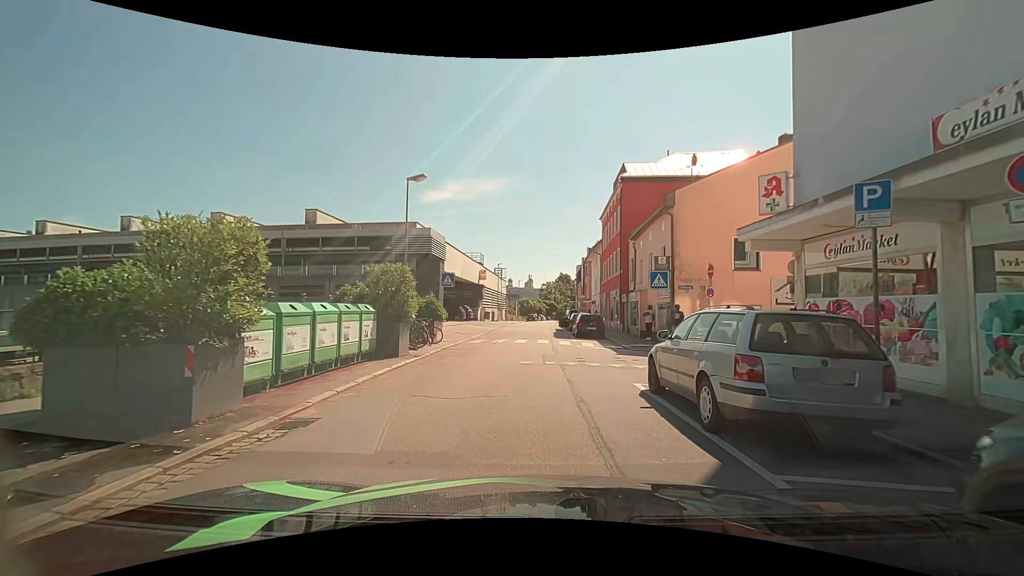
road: residential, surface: asphalt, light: Day
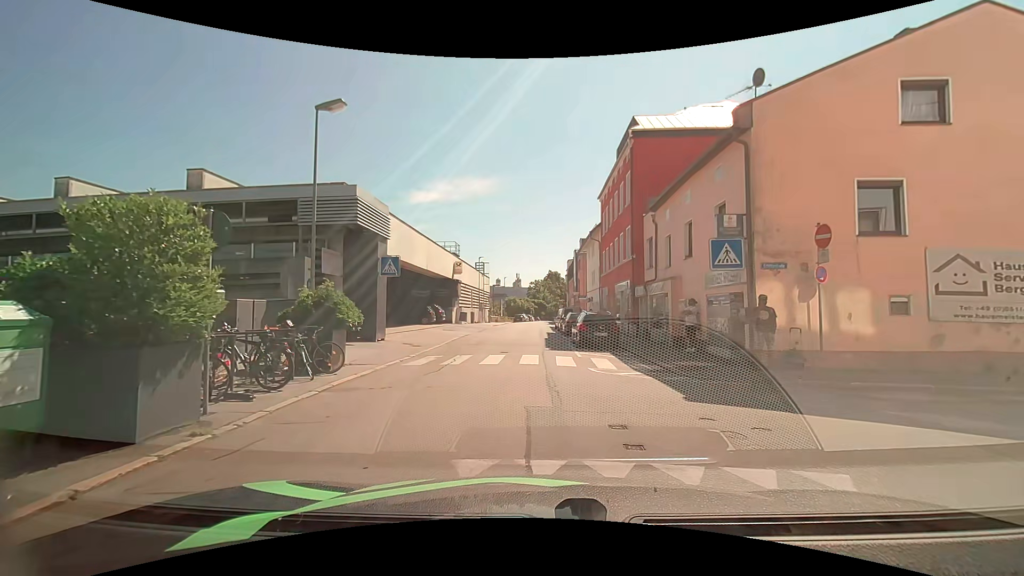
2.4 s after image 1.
(+0.1, +9.0) m; +2°
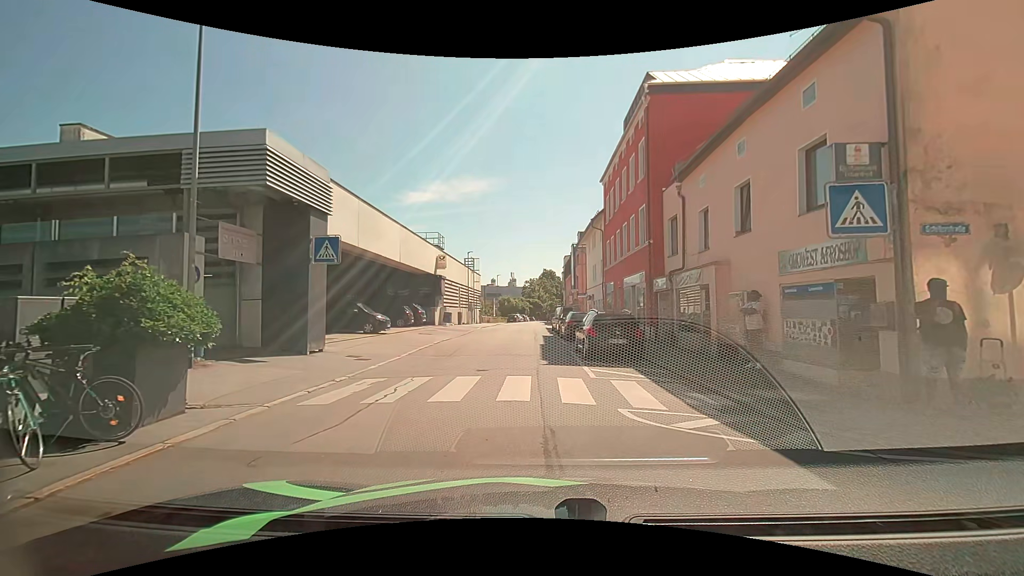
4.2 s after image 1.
(0.0, +5.4) m; +2°
